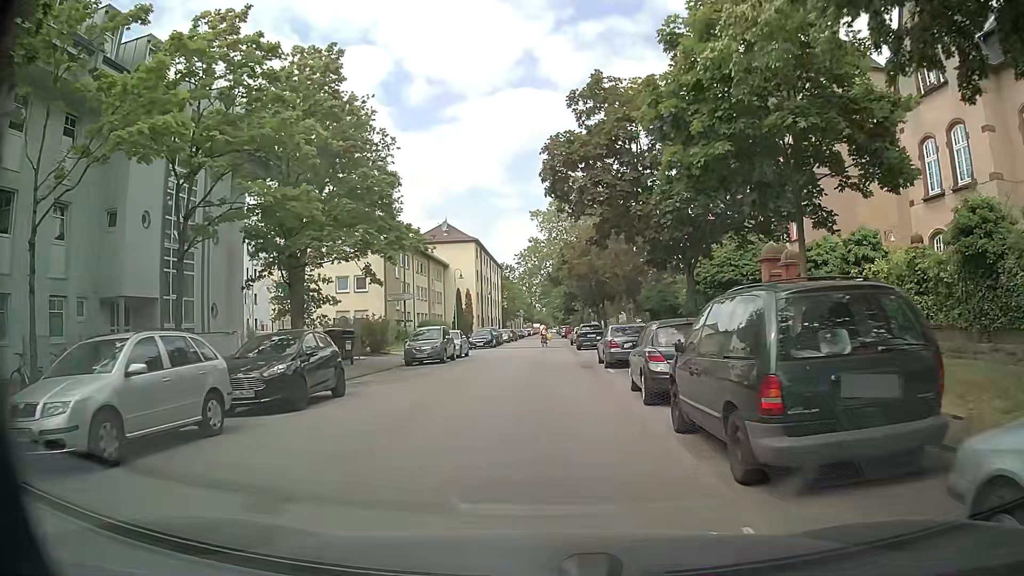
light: Day
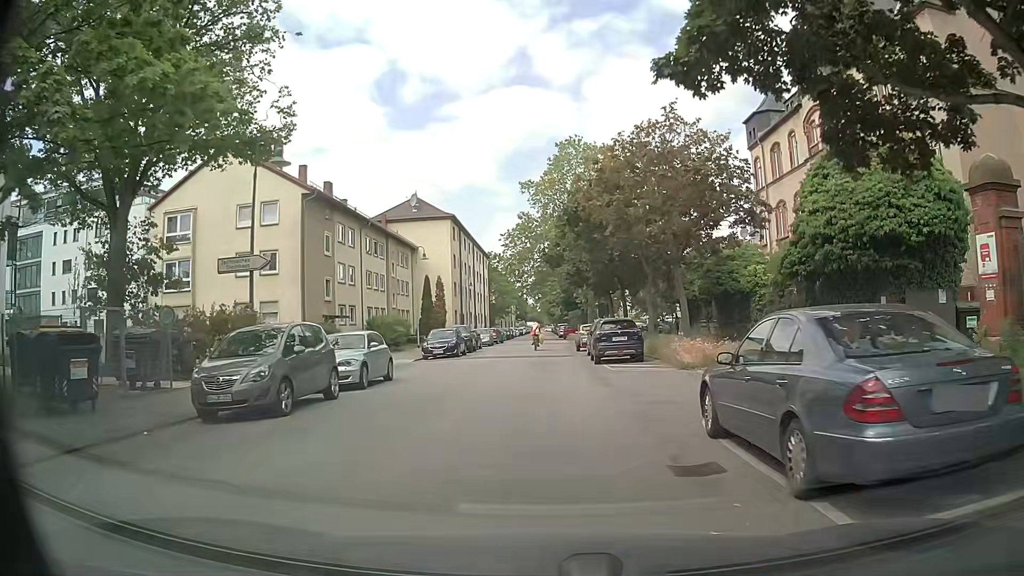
(-0.1, +17.5) m; -1°
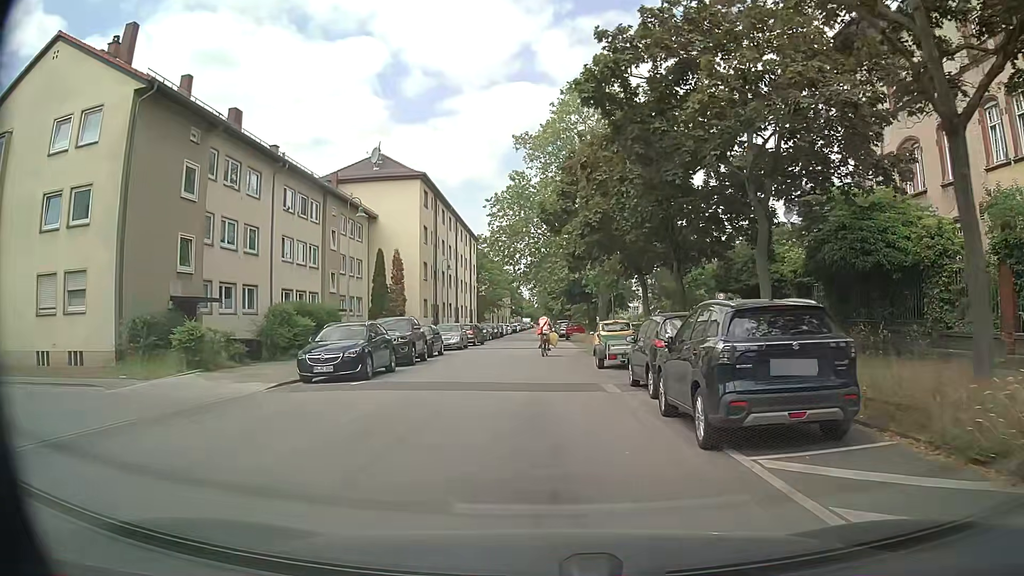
(+0.1, +16.7) m; 0°
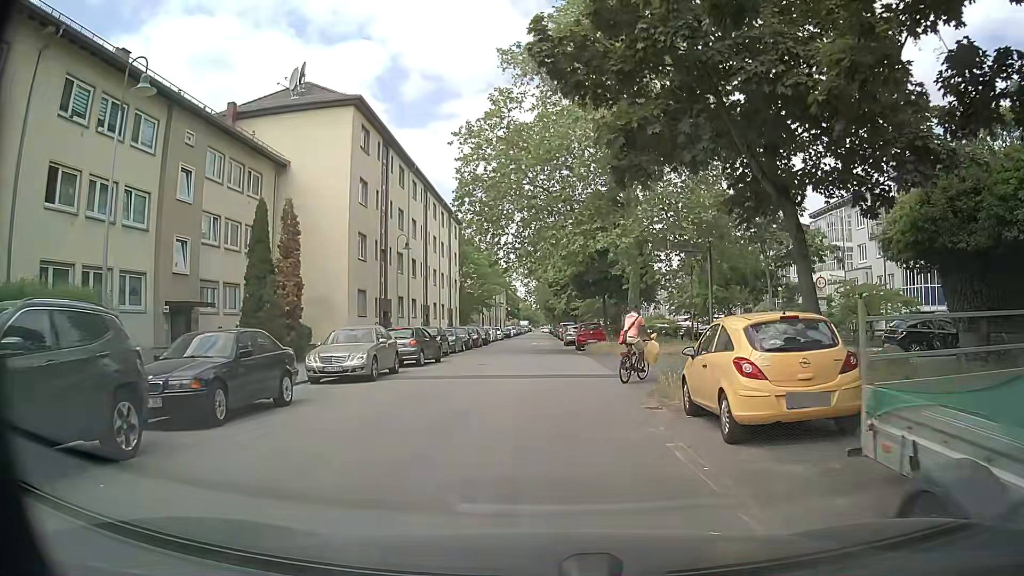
(+0.2, +18.8) m; +1°
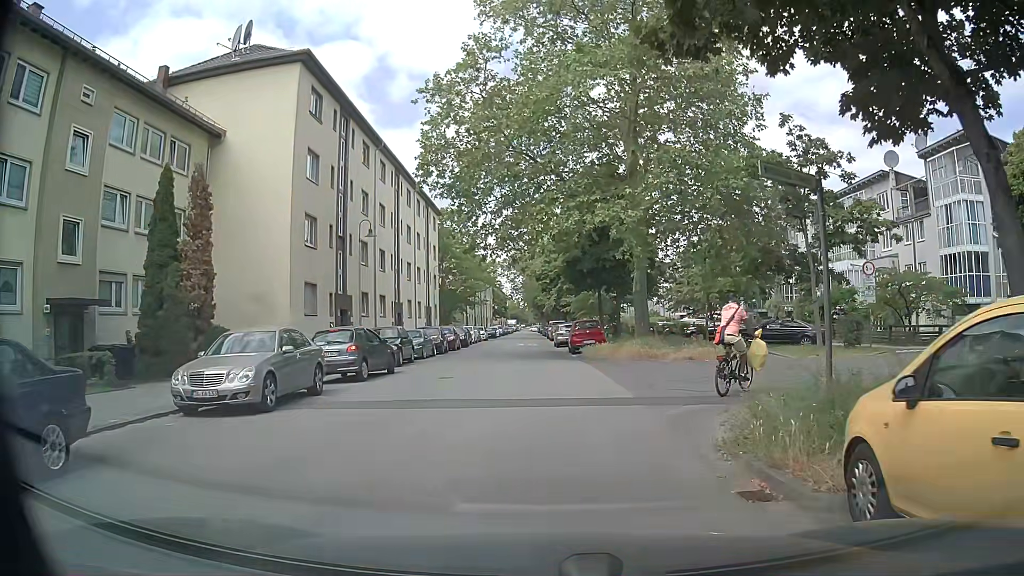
(0.0, +6.2) m; -1°
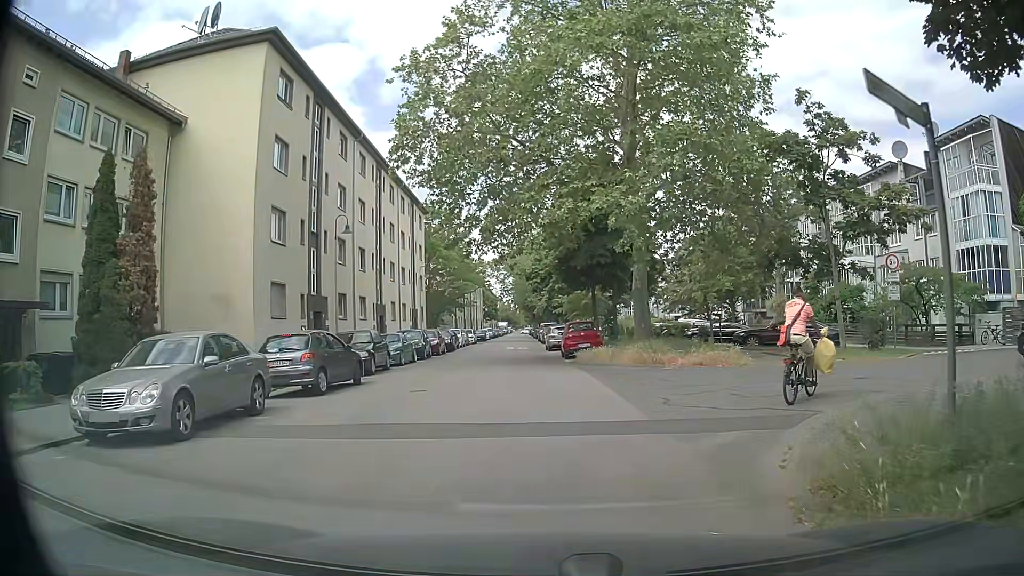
(+0.1, +2.7) m; +2°
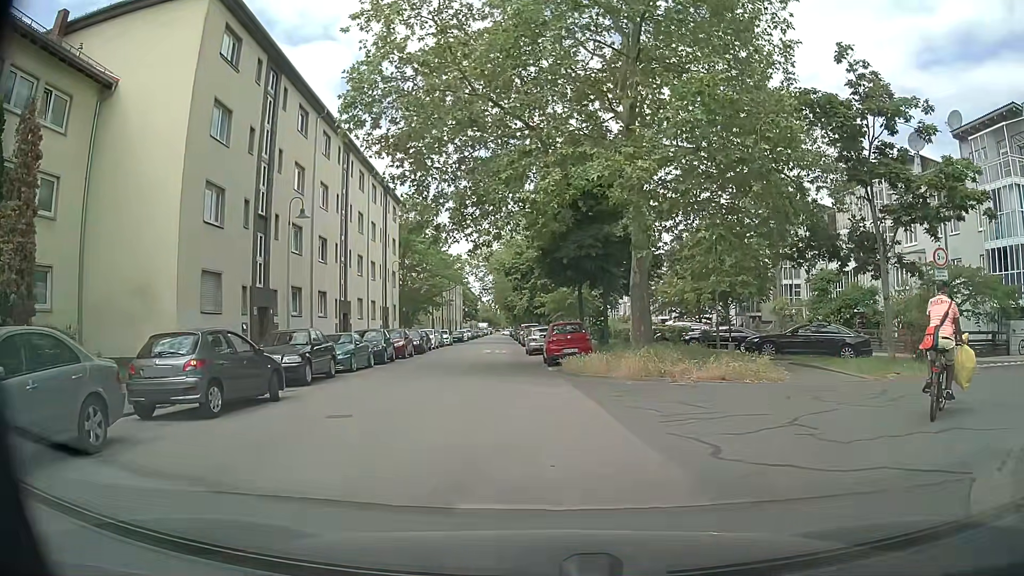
(0.0, +4.2) m; 0°
